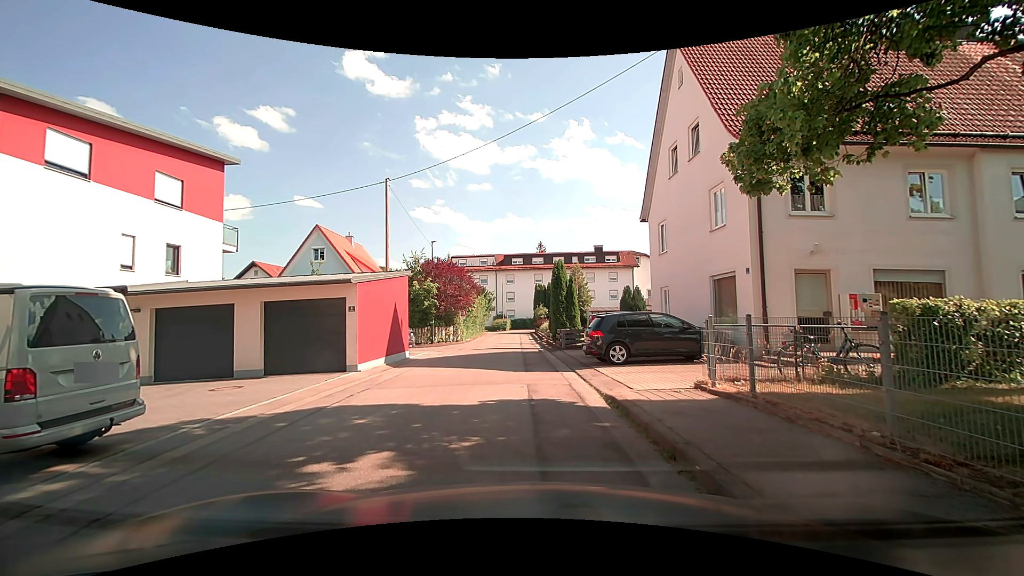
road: residential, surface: asphalt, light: Day
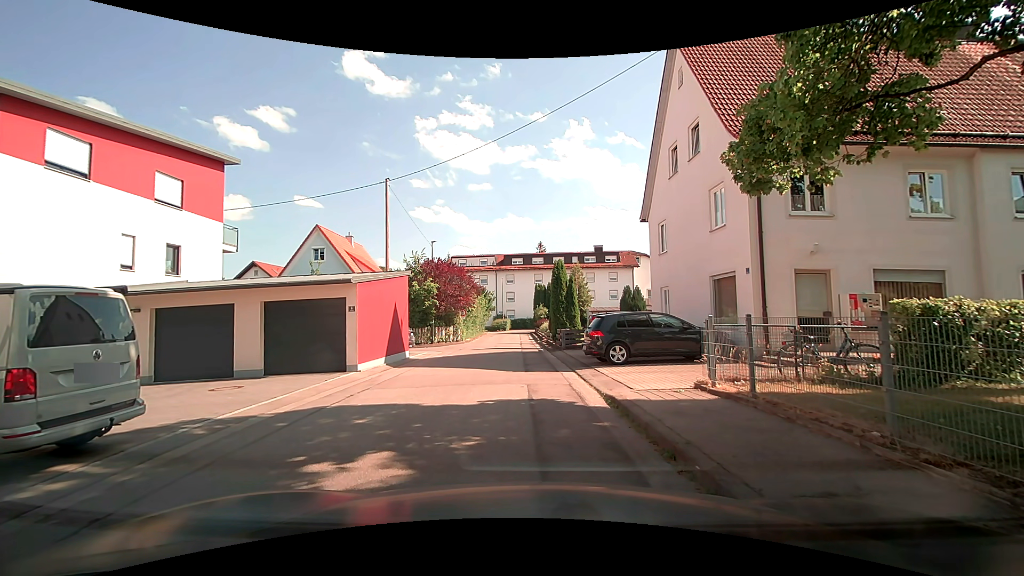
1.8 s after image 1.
(0.0, 0.0) m; 0°
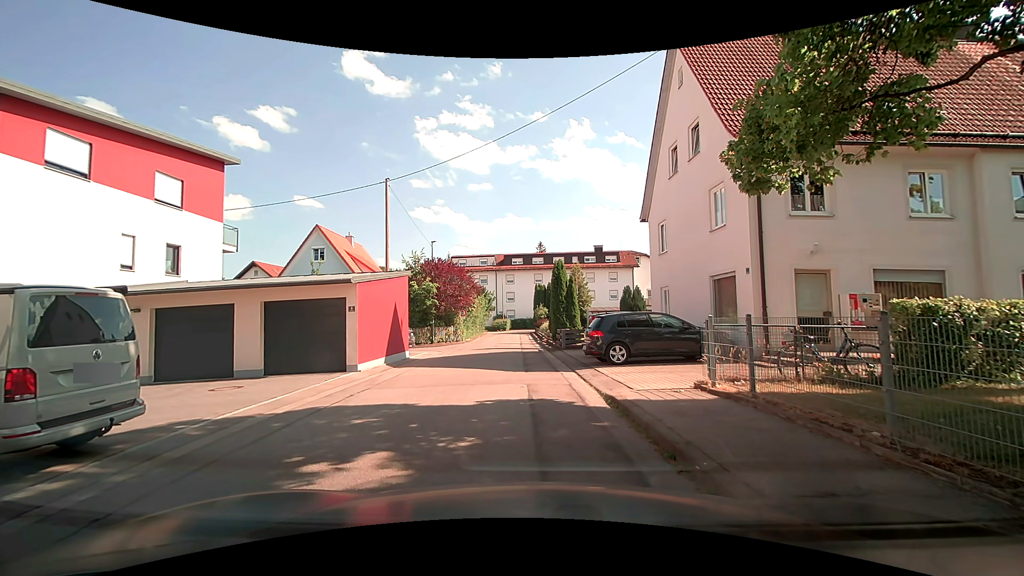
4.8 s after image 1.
(0.0, 0.0) m; 0°
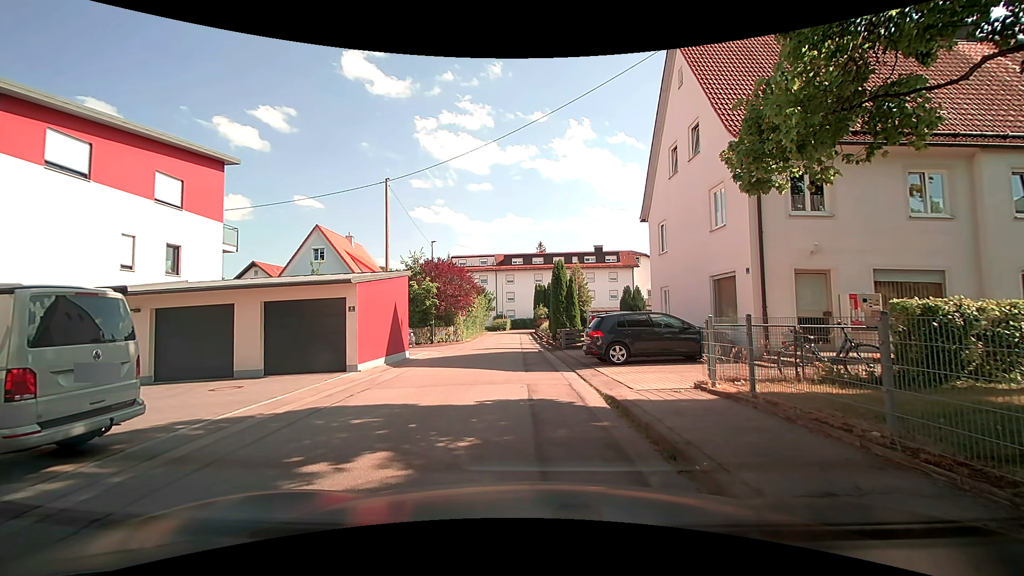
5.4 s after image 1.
(0.0, 0.0) m; 0°
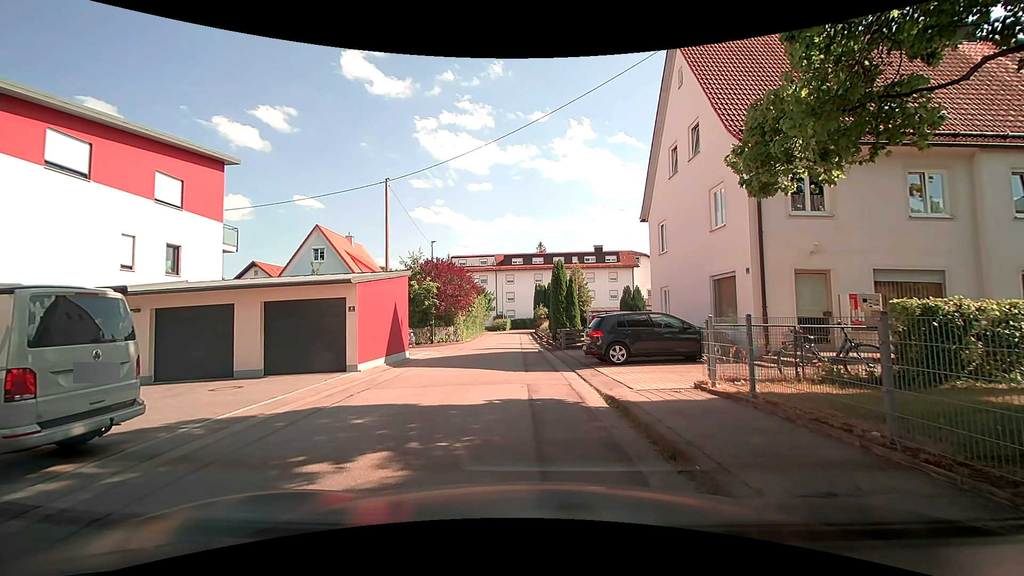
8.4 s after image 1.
(0.0, 0.0) m; 0°
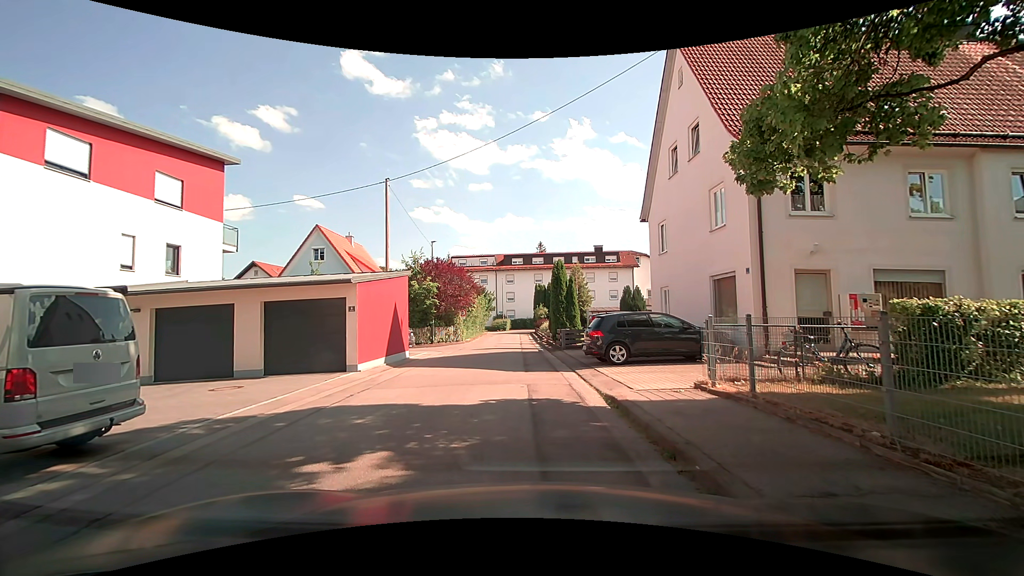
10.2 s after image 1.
(0.0, 0.0) m; 0°
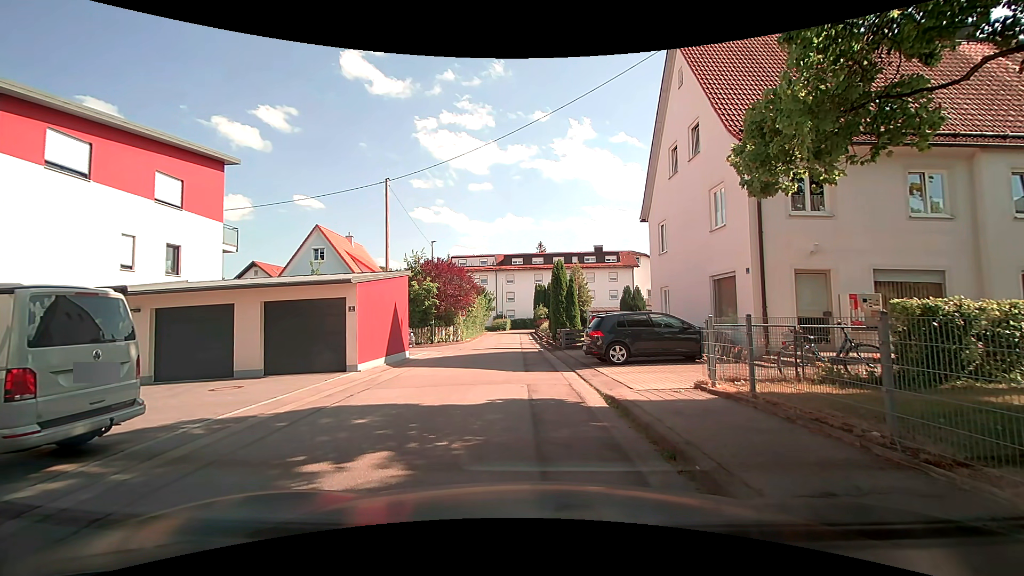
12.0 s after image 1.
(0.0, 0.0) m; 0°
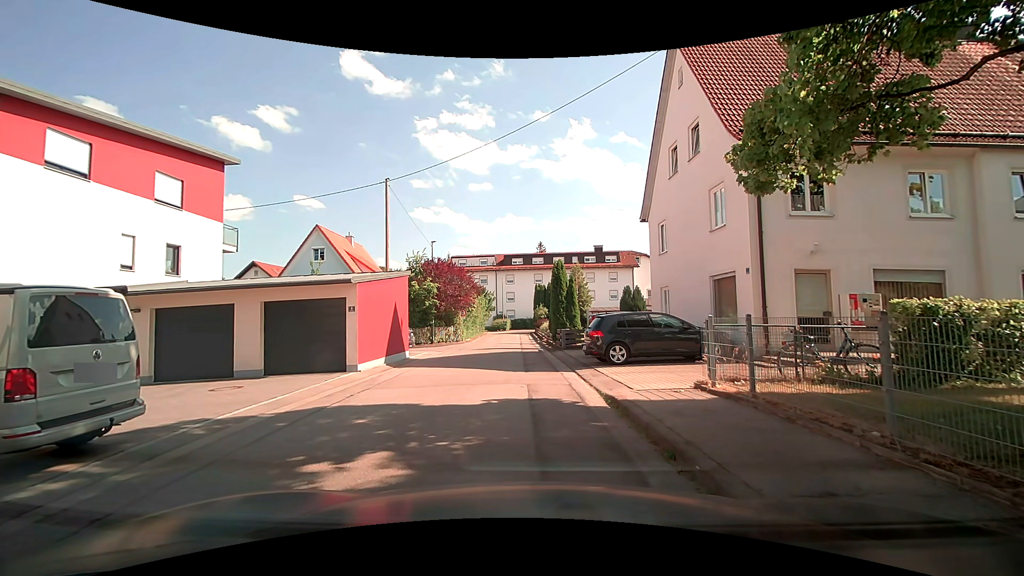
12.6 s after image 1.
(0.0, 0.0) m; 0°
